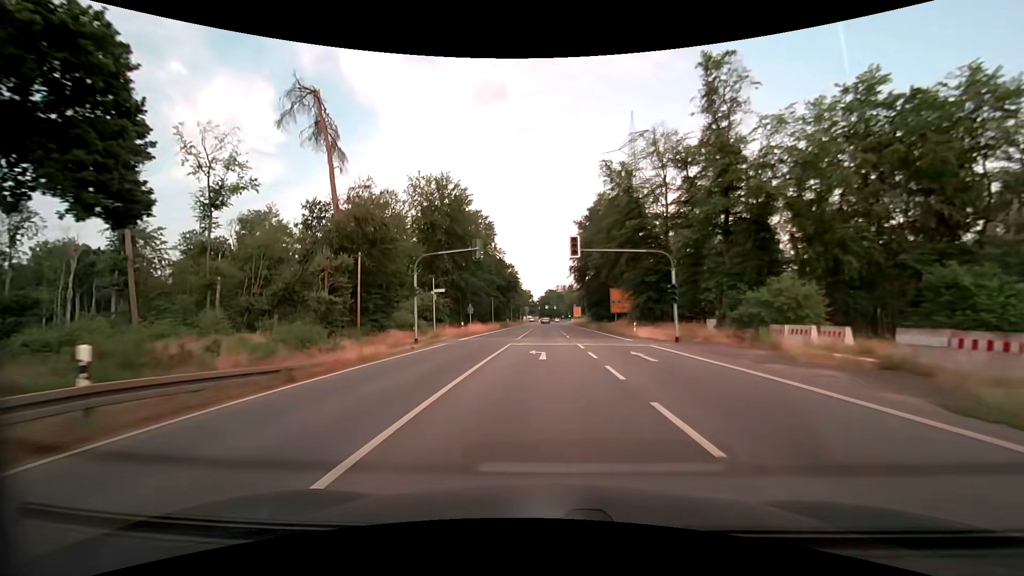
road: primary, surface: asphalt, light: Day
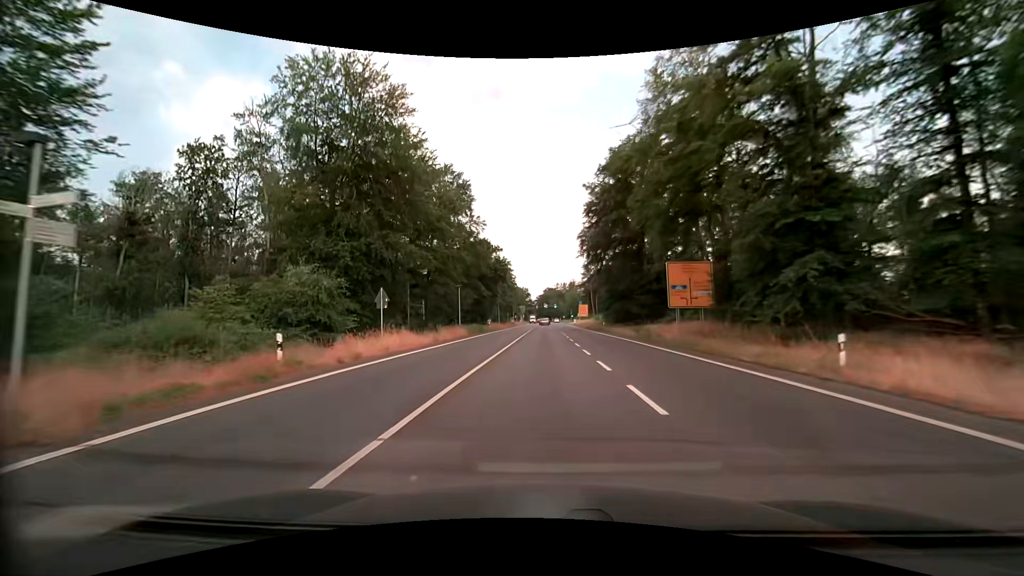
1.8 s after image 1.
(+0.2, +30.2) m; 0°
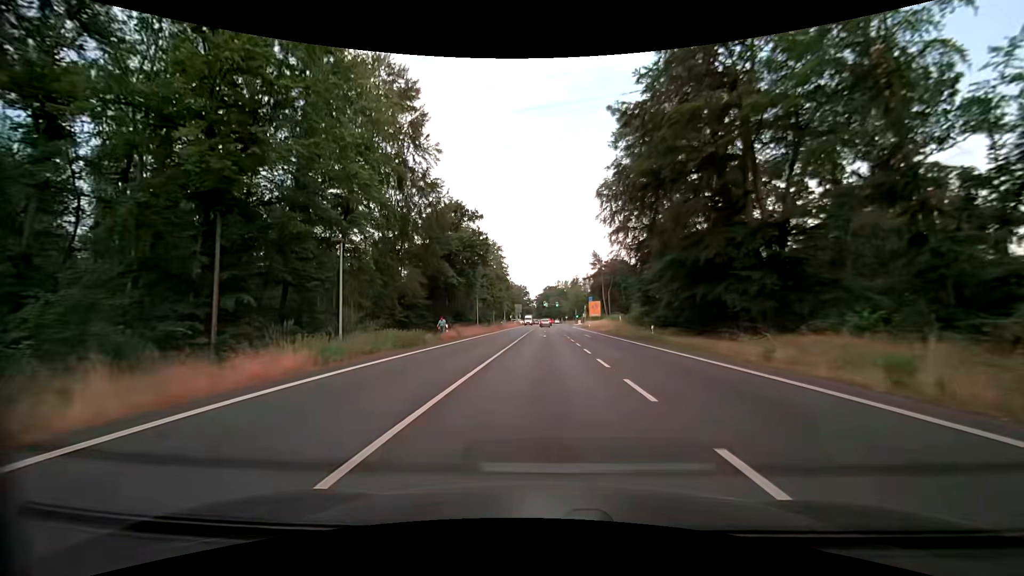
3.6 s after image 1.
(-0.1, +29.3) m; 0°
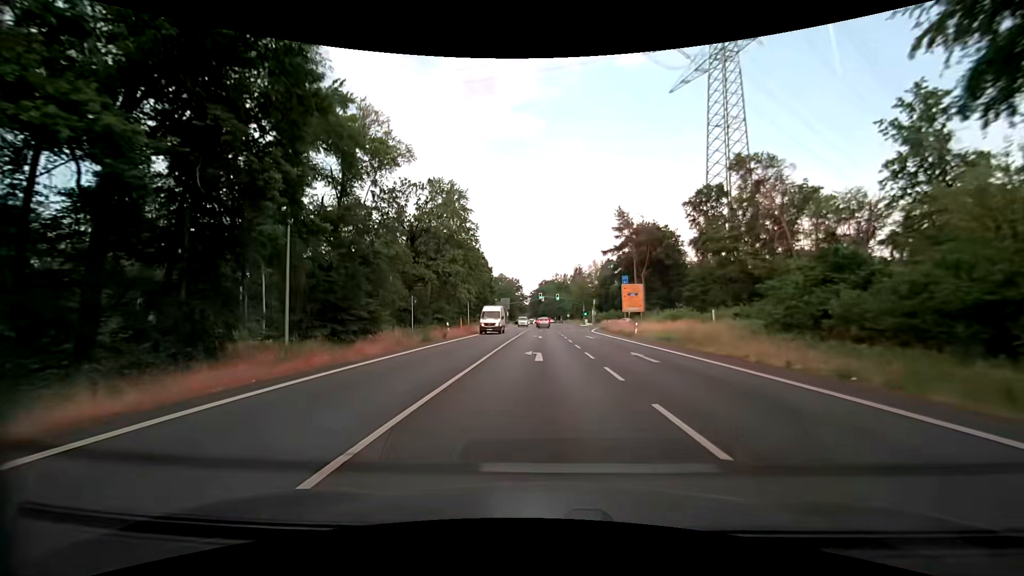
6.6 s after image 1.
(+0.3, +45.8) m; +1°
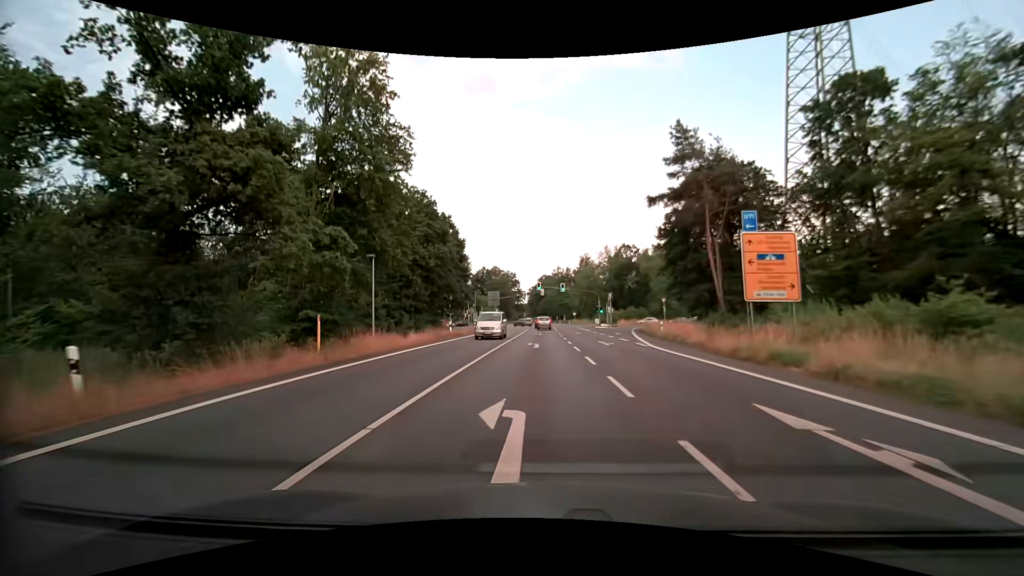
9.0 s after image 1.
(-0.3, +32.4) m; -1°
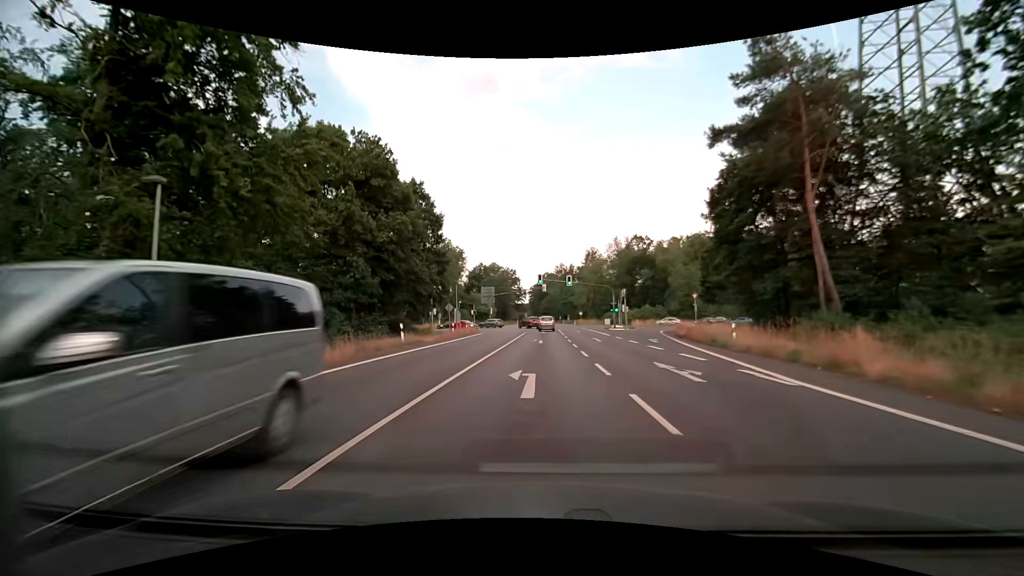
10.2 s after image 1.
(0.0, +14.9) m; 0°
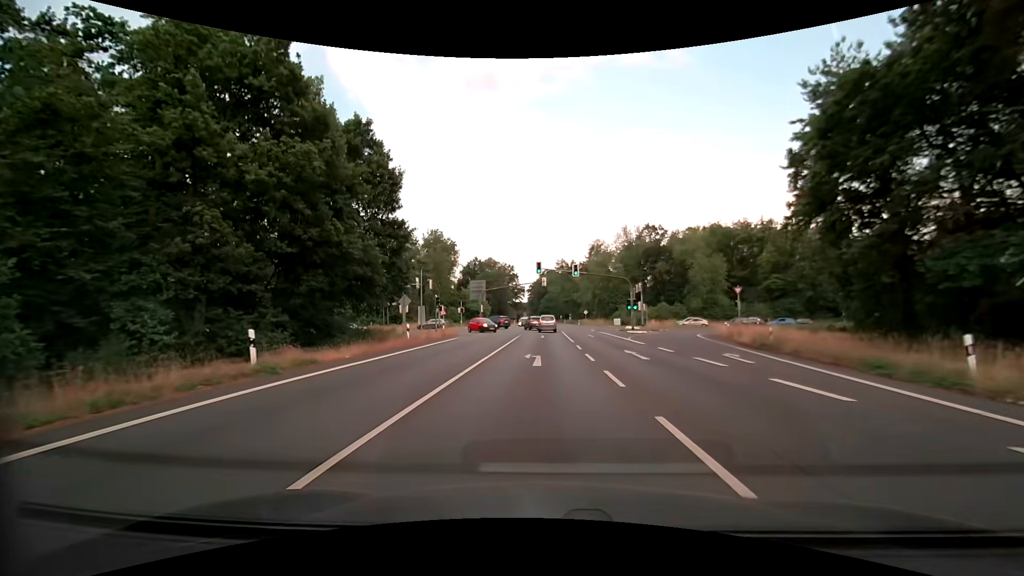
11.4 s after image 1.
(0.0, +14.0) m; +1°
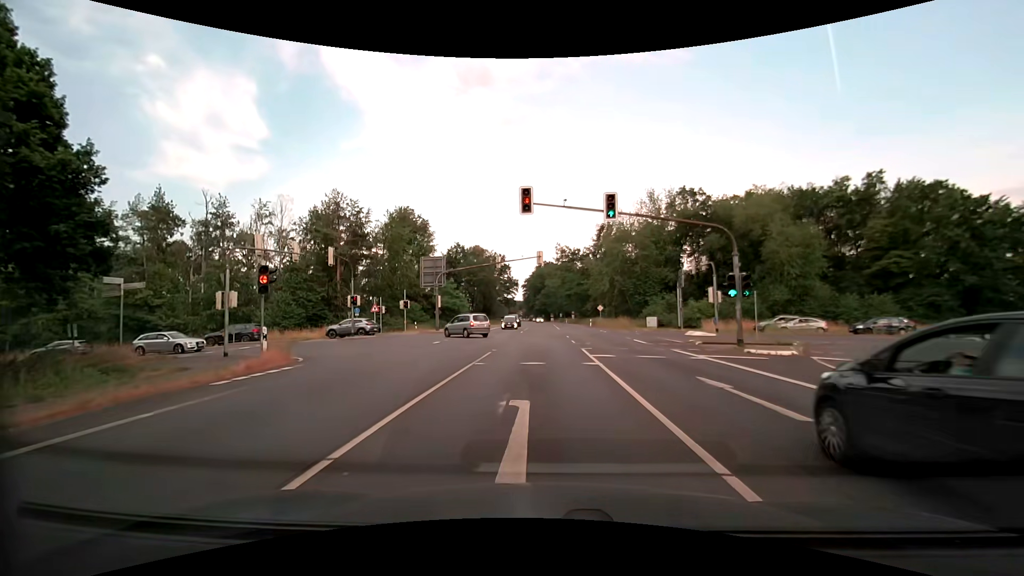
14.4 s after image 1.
(0.0, +29.8) m; 0°
(0, +10) (0, +20) (-2, +30) (-7, +38) (-15, +44) (-25, +44) (-35, +43) (-45, +42) (-55, +41) (-65, +40) m
